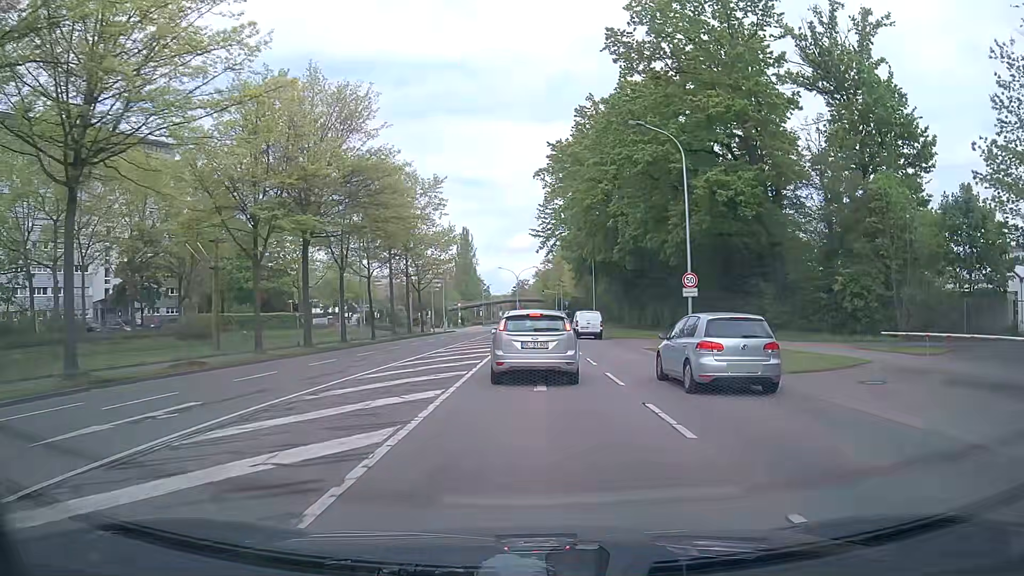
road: secondary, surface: asphalt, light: Day
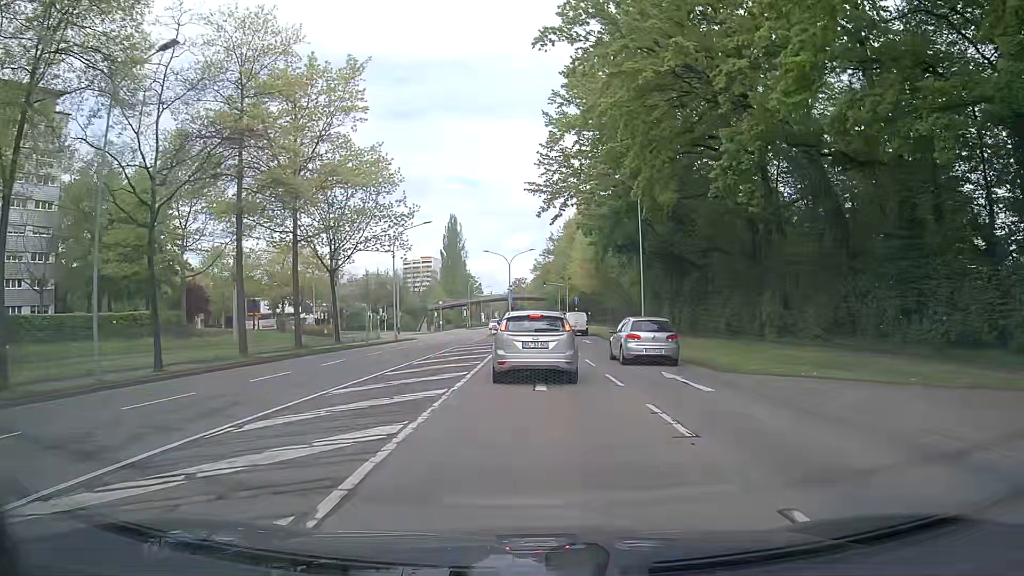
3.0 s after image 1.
(+0.3, +29.7) m; 0°
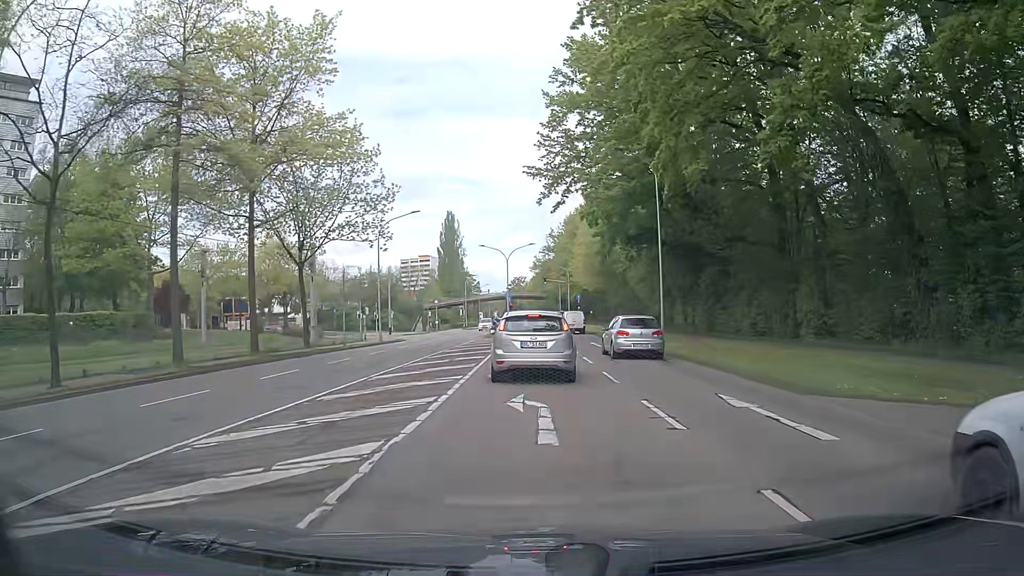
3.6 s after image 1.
(0.0, +5.4) m; 0°
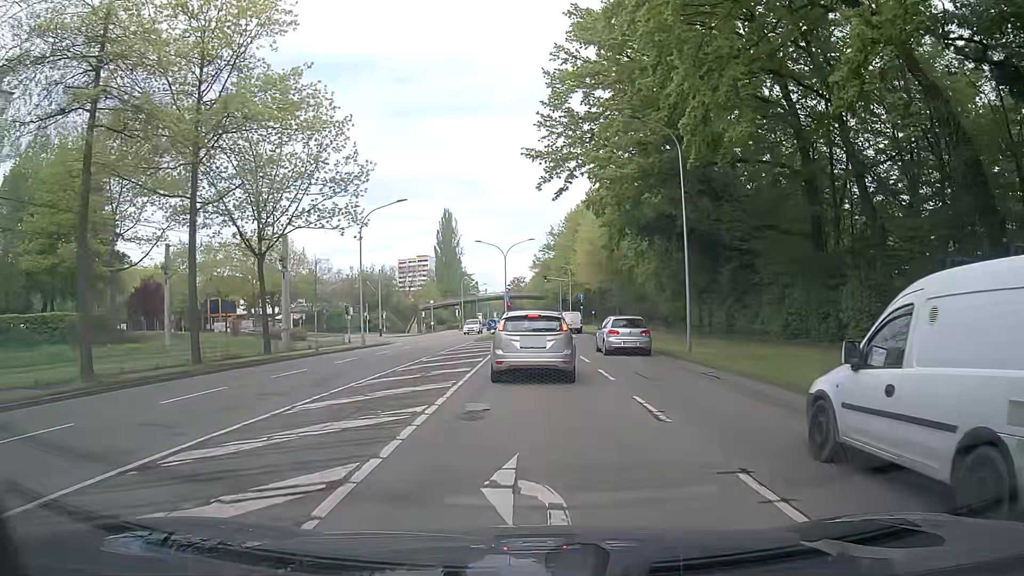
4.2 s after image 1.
(0.0, +5.3) m; 0°
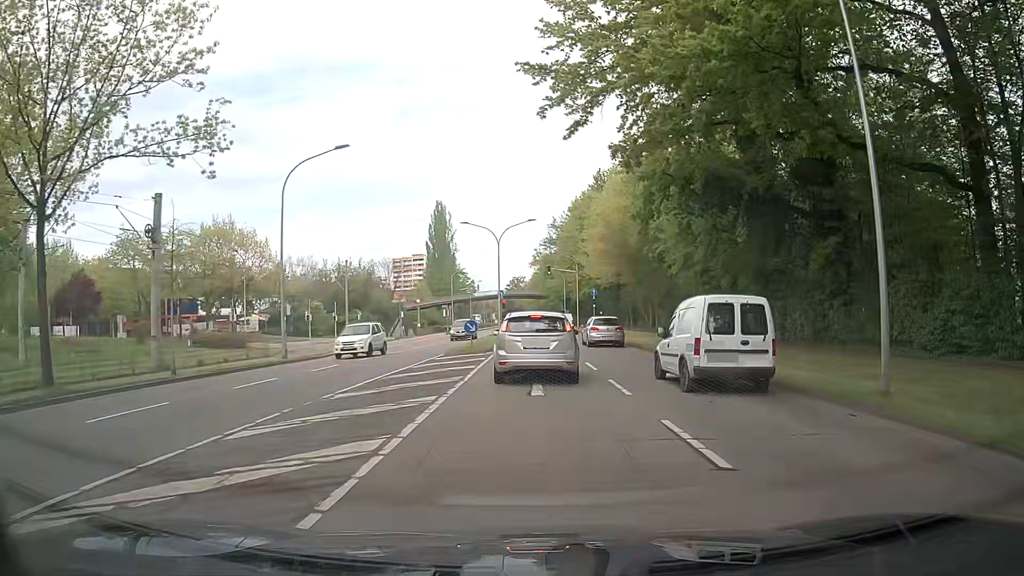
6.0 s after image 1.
(0.0, +14.8) m; 0°
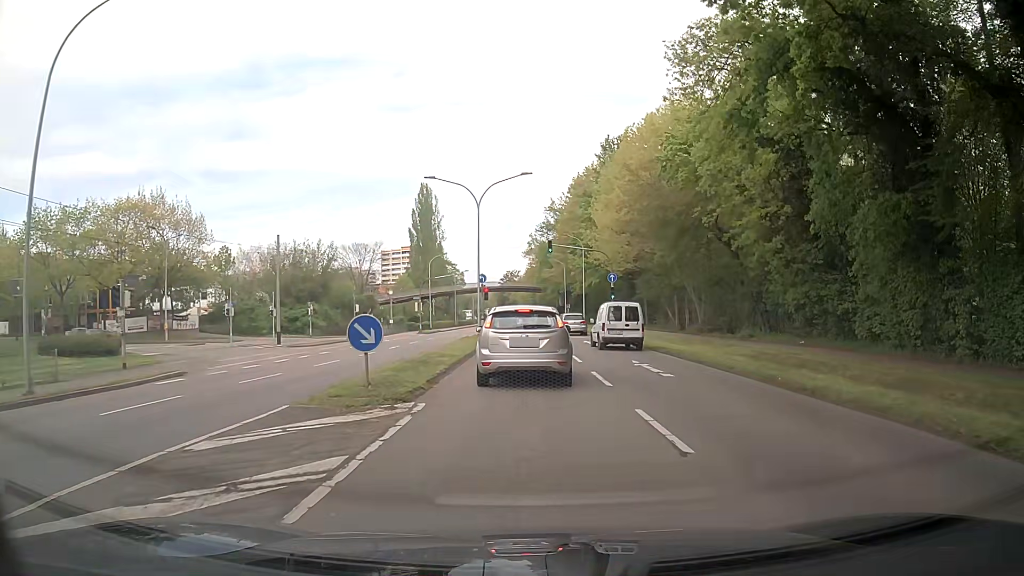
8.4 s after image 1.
(+0.1, +17.3) m; +1°
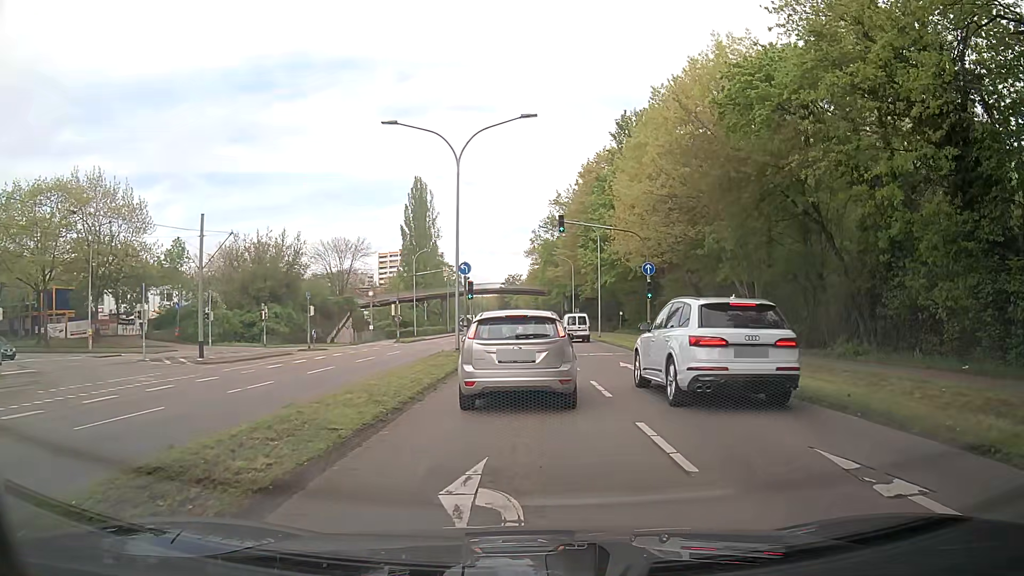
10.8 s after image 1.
(-0.3, +12.6) m; -2°
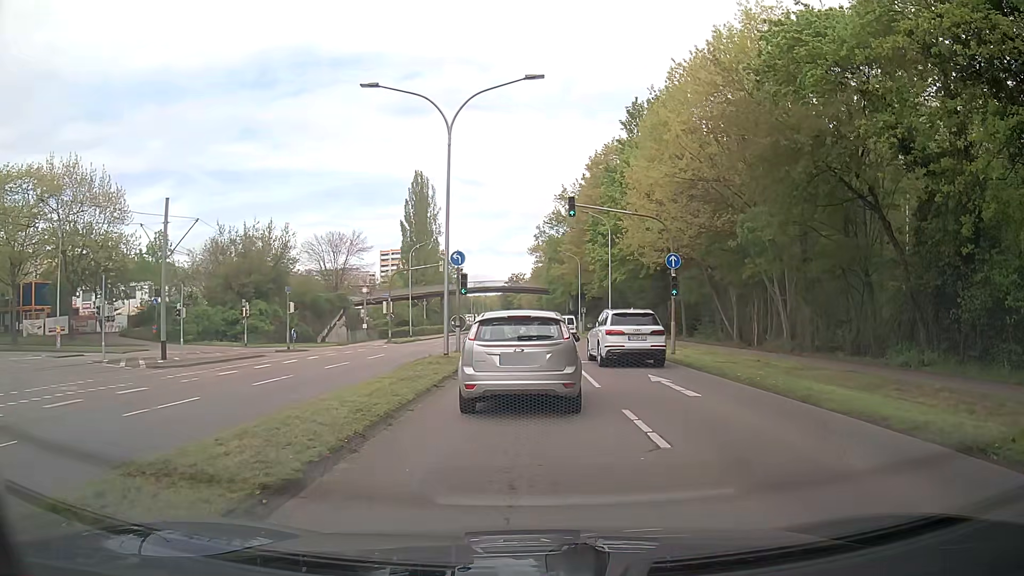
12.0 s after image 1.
(0.0, +4.6) m; -1°
(0, +10) (0, +20) (0, +30) (-3, +39) (-12, +44) (-21, +46) (-31, +45) (-41, +45) (-51, +45) (-61, +45) m
